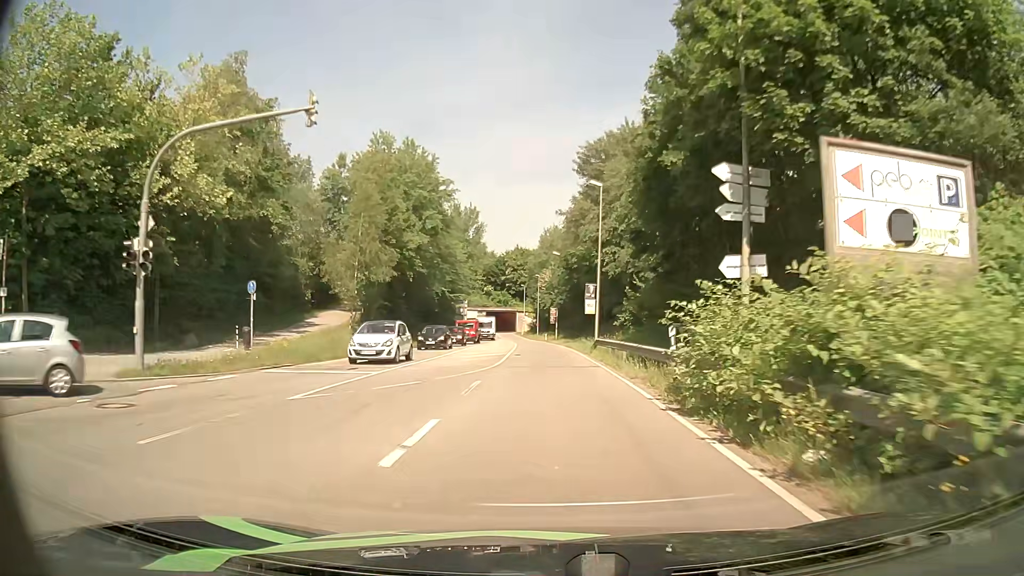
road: secondary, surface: asphalt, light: Day
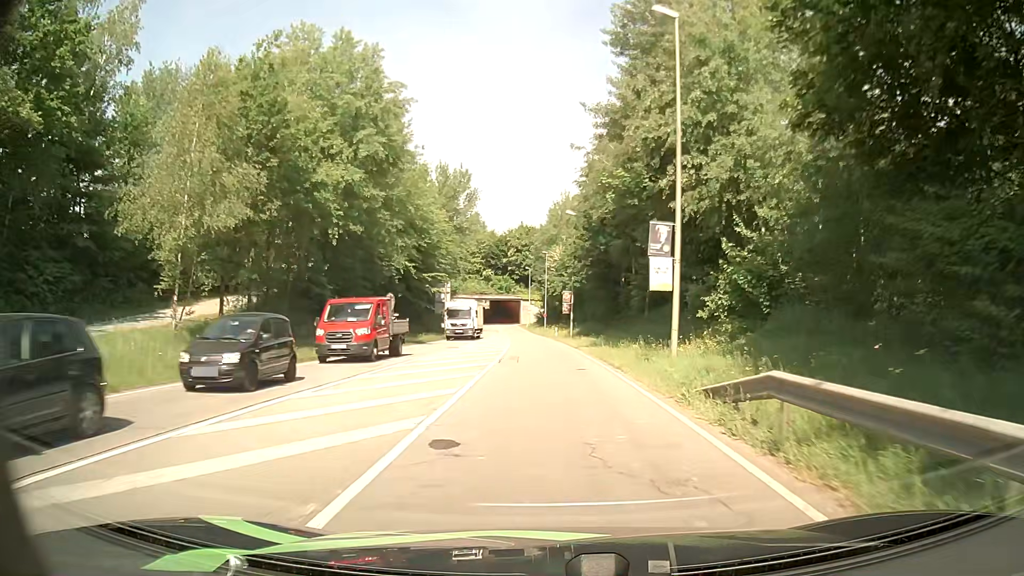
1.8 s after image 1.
(-0.1, +23.8) m; 0°
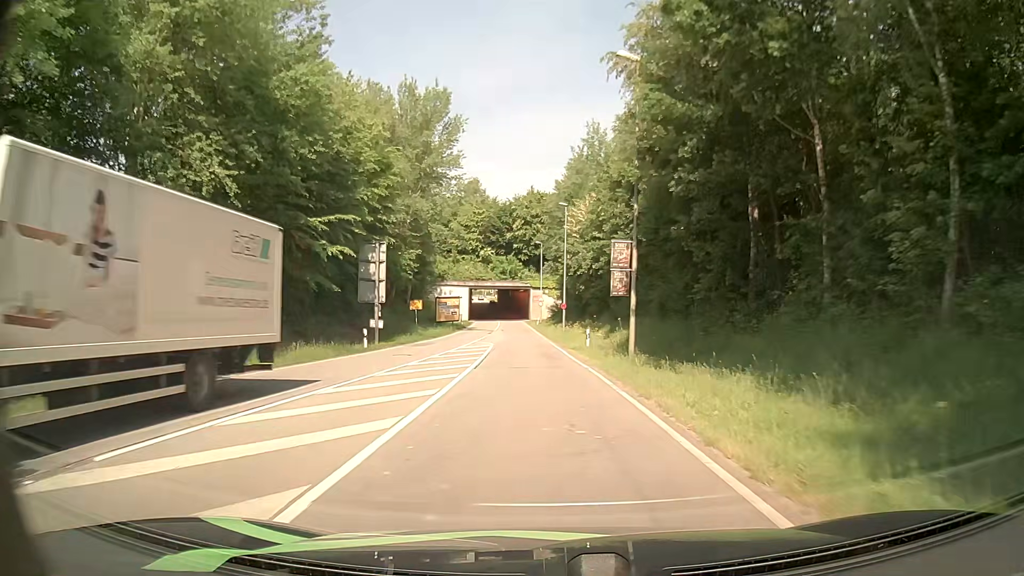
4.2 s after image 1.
(-0.3, +32.7) m; -2°
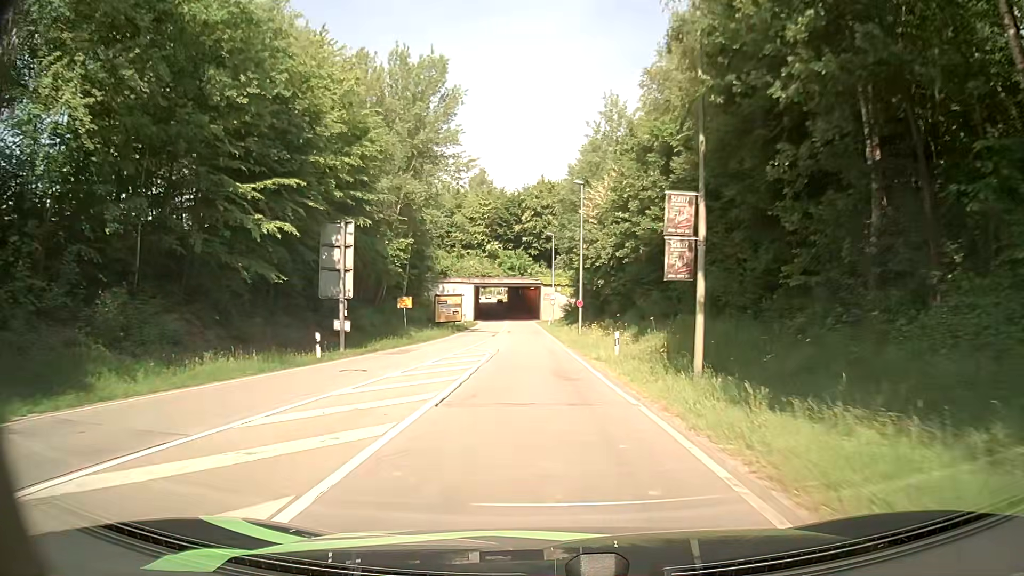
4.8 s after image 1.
(0.0, +8.3) m; 0°
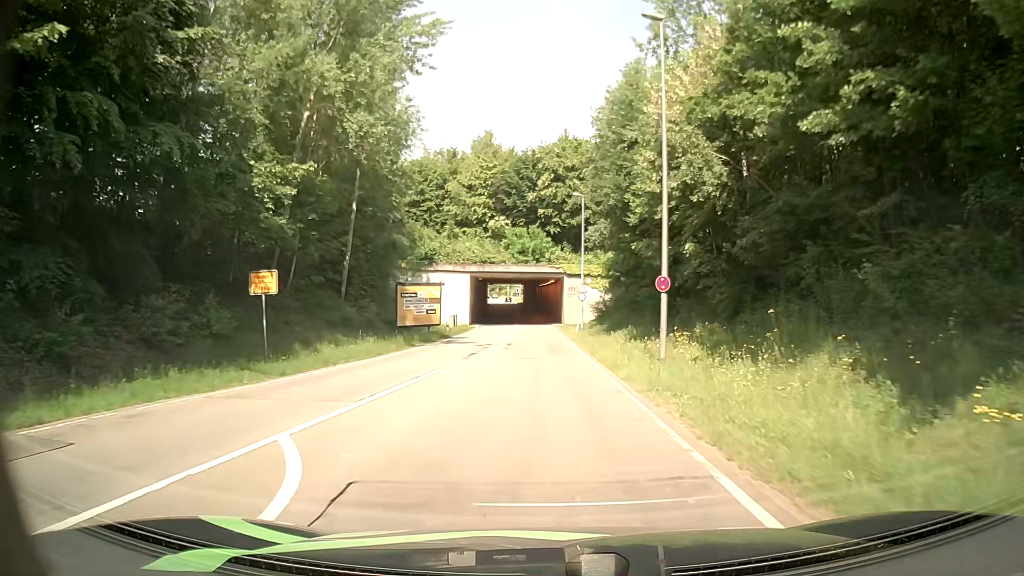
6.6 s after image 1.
(-0.7, +25.4) m; -2°
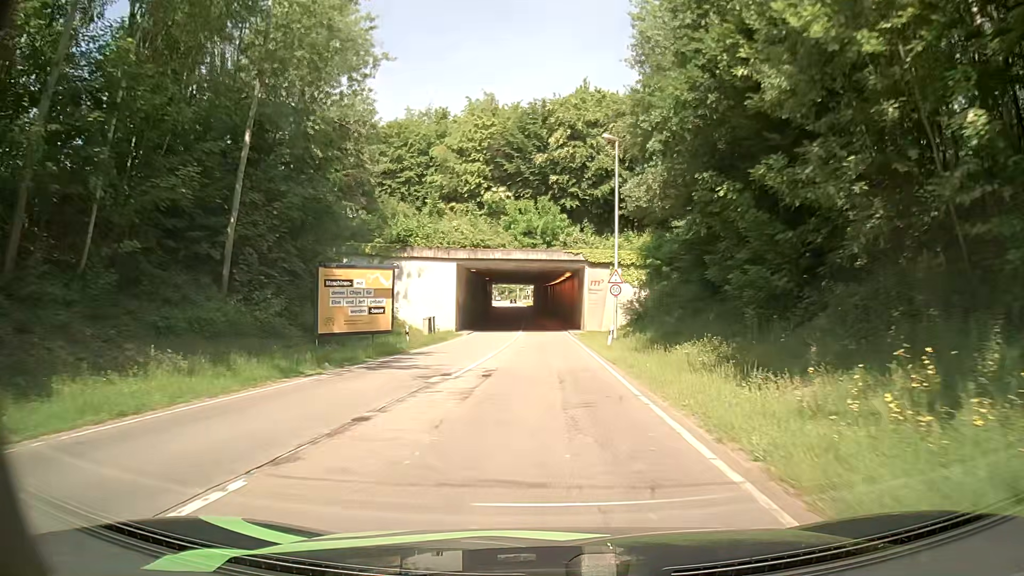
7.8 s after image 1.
(-0.2, +17.2) m; -2°
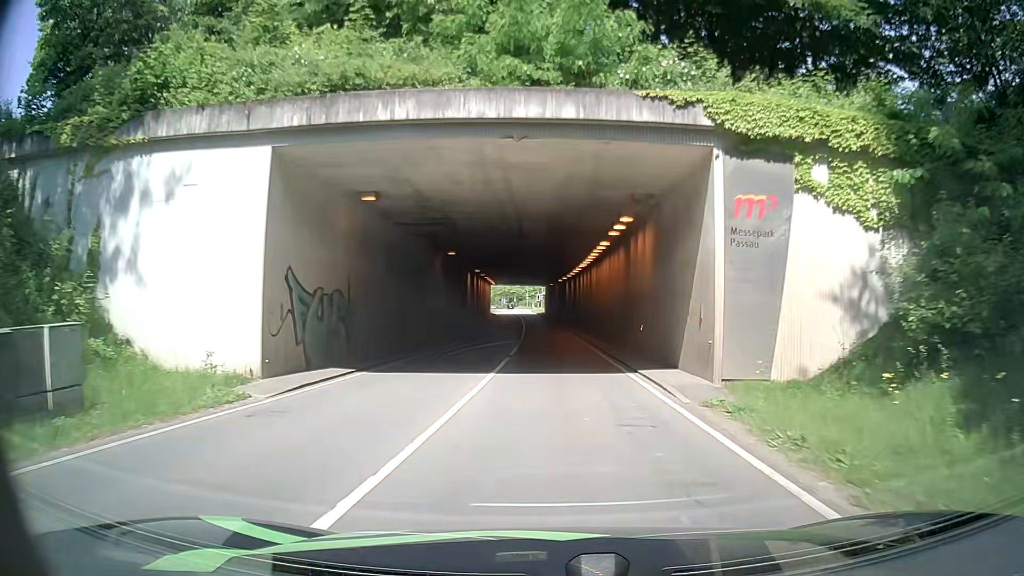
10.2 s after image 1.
(-0.3, +34.5) m; -1°
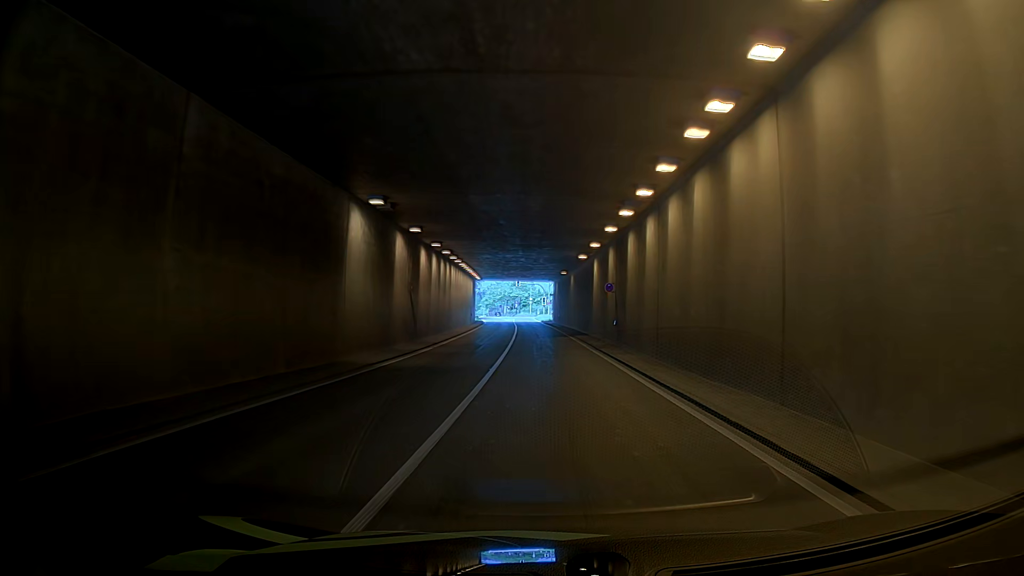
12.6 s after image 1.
(-0.1, +33.9) m; +1°
